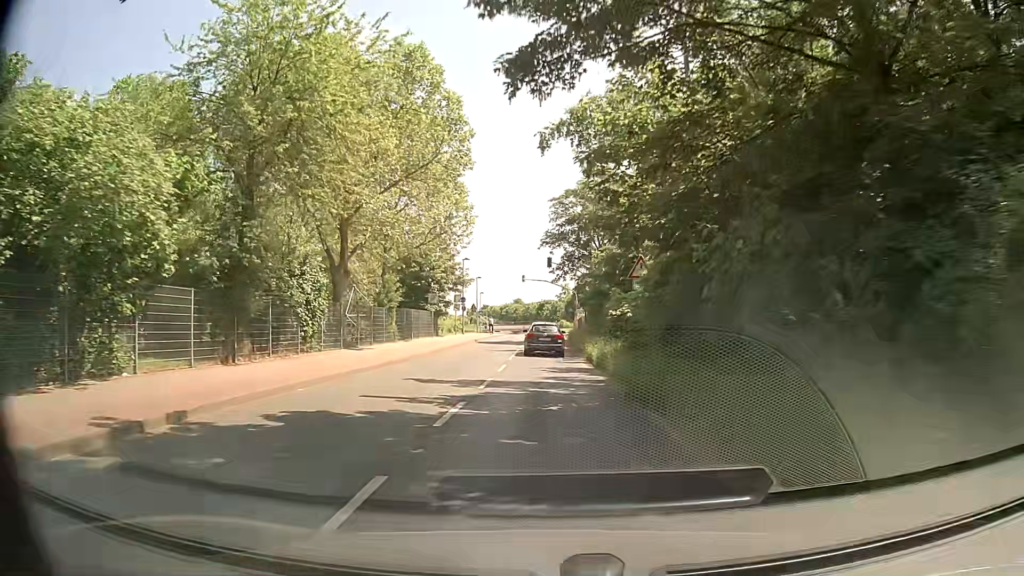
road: unclassified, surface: asphalt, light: Day
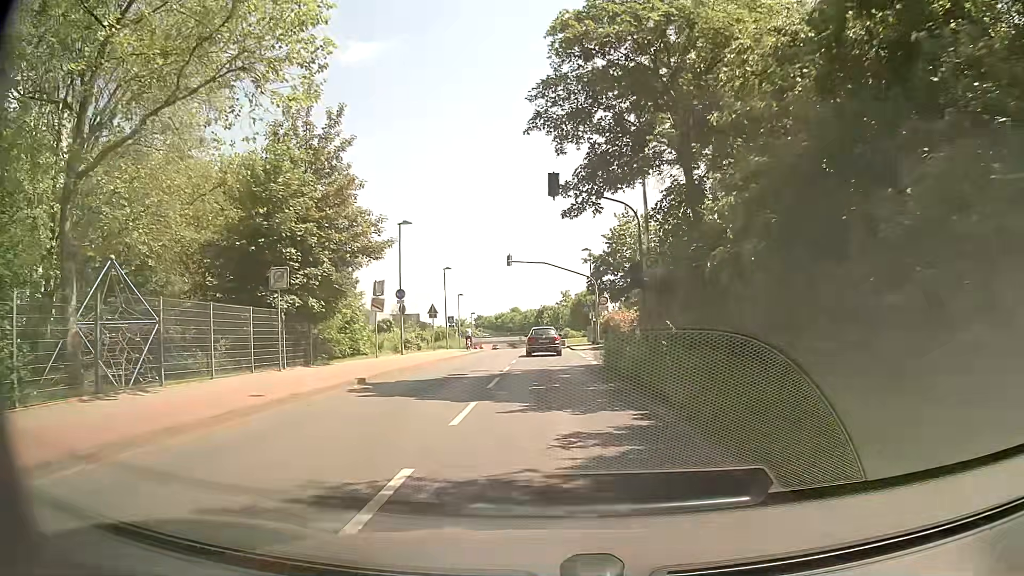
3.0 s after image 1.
(+0.4, +29.3) m; 0°
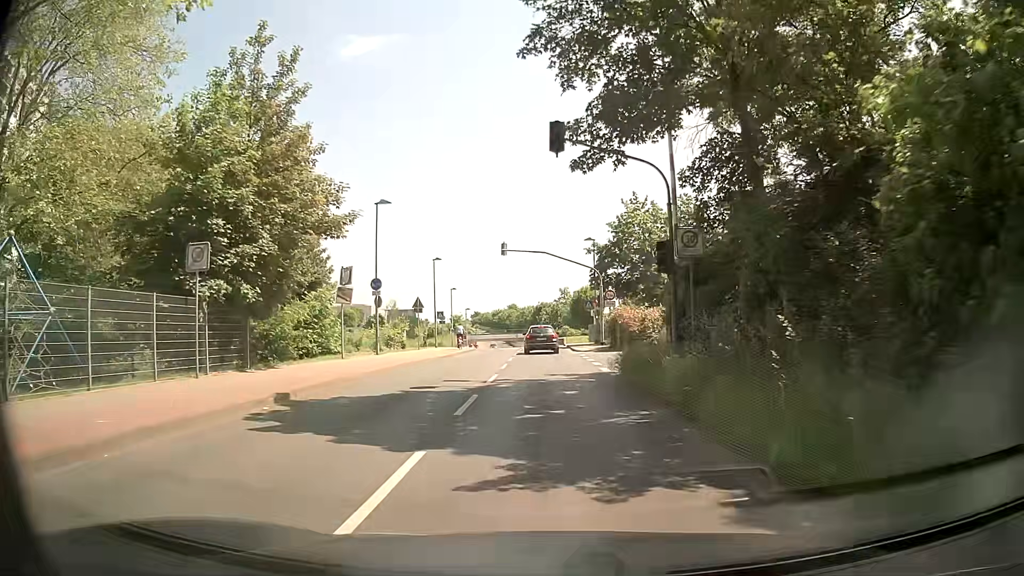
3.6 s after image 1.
(0.0, +5.2) m; 0°
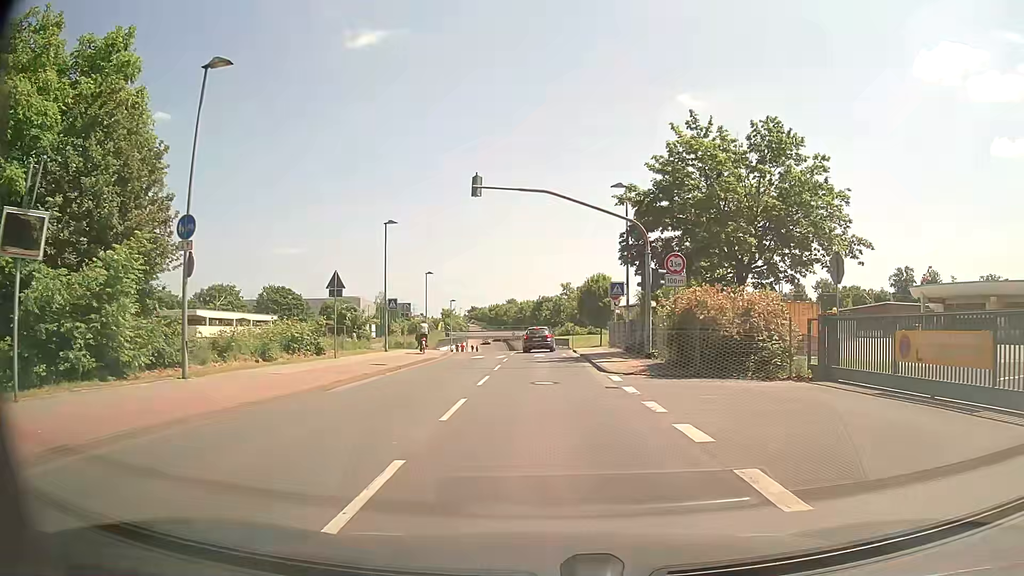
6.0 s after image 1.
(+0.1, +18.4) m; 0°
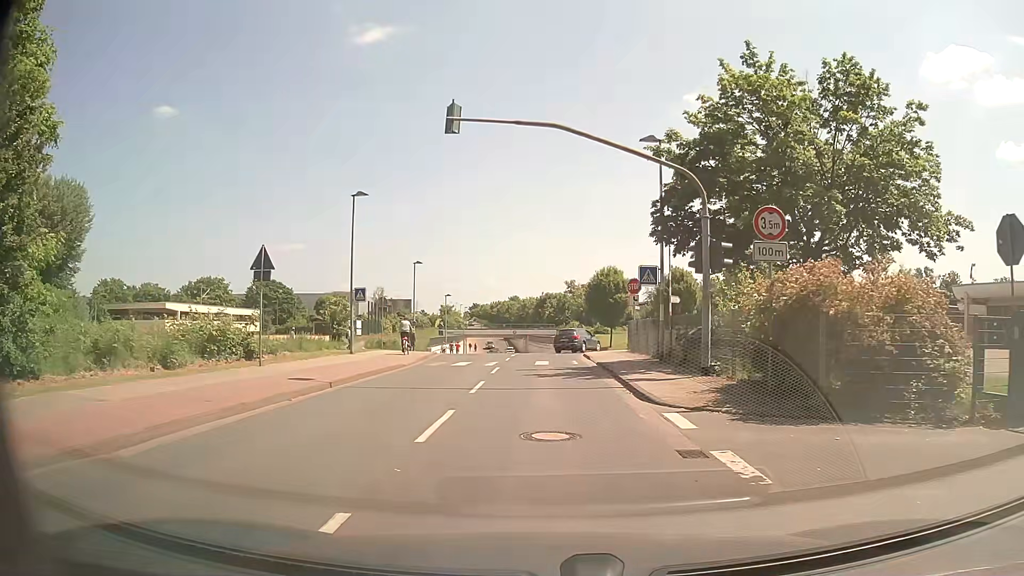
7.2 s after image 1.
(+0.1, +7.8) m; +1°
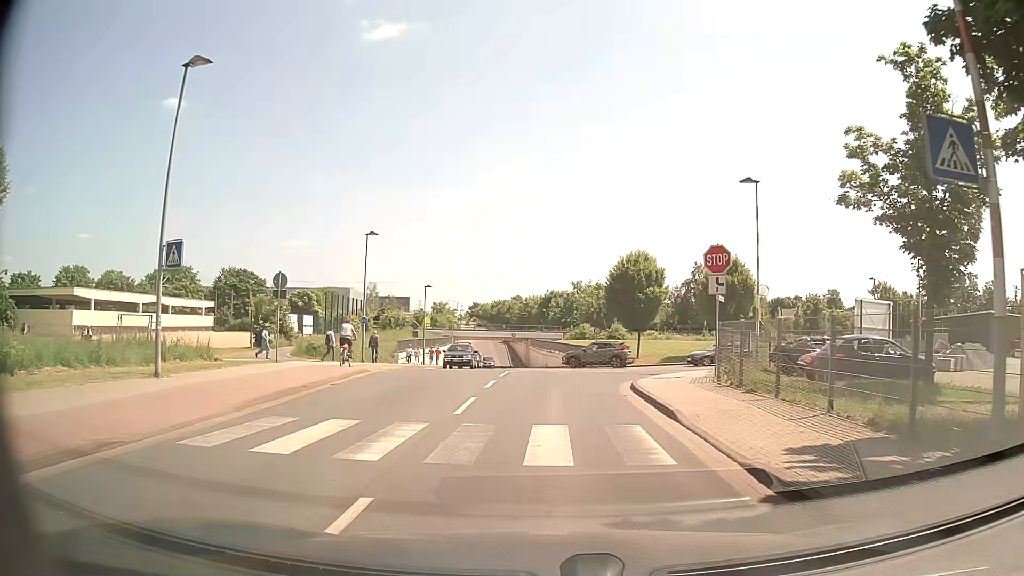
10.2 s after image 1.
(-0.2, +17.3) m; -2°
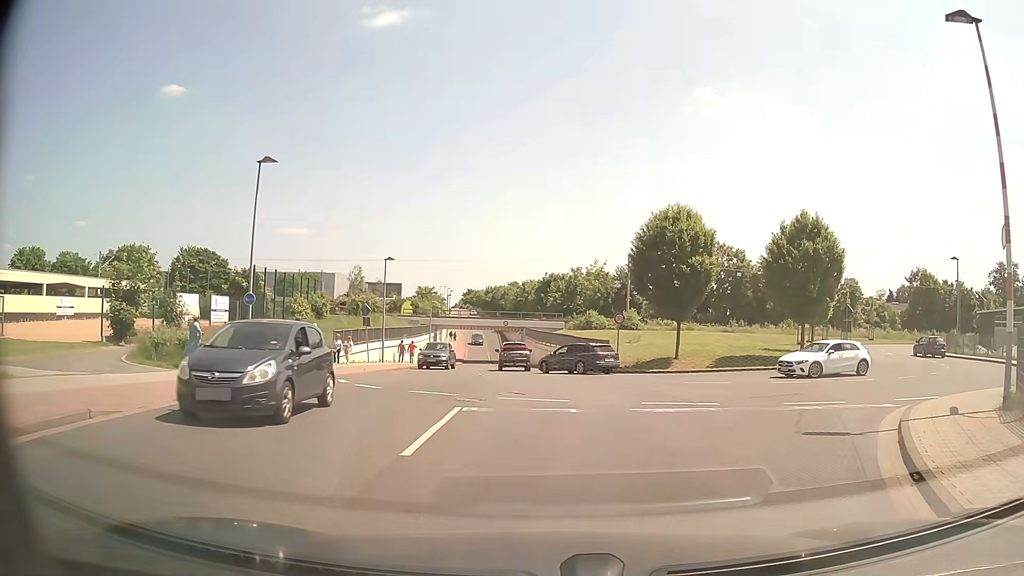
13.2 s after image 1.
(+0.3, +15.7) m; +1°
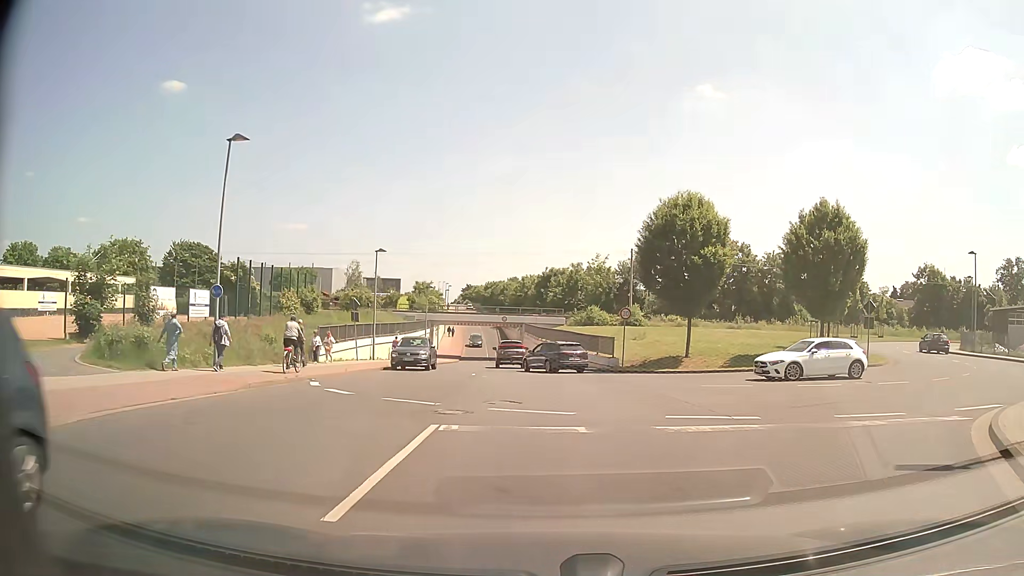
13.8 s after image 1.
(0.0, +2.6) m; 0°
(0, +10) (0, +20) (-1, +30) (-1, +40) (-2, +50) (-3, +60) (-4, +70) (-5, +80) (-6, +90) (-7, +100) m
